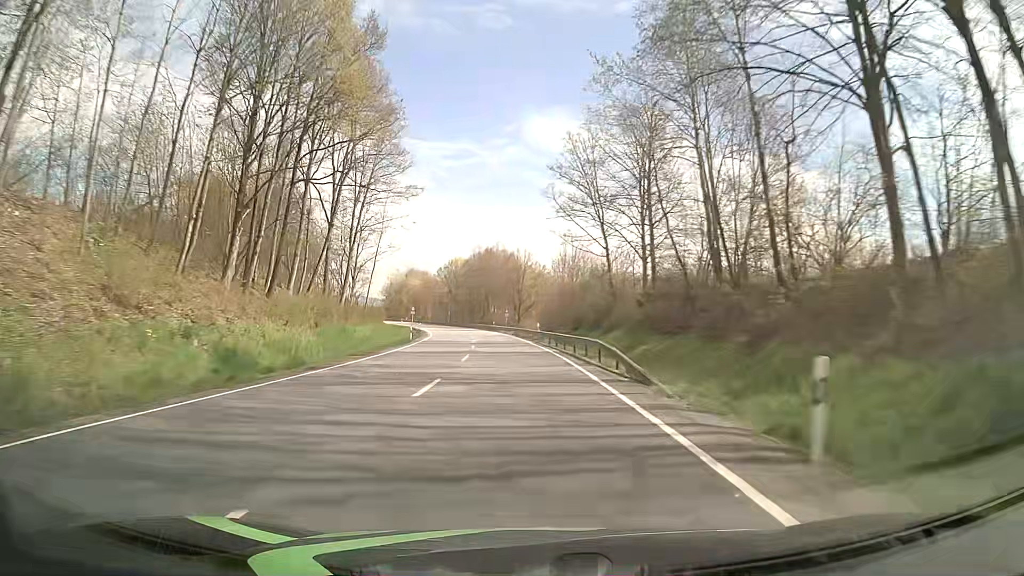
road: primary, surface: asphalt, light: Day
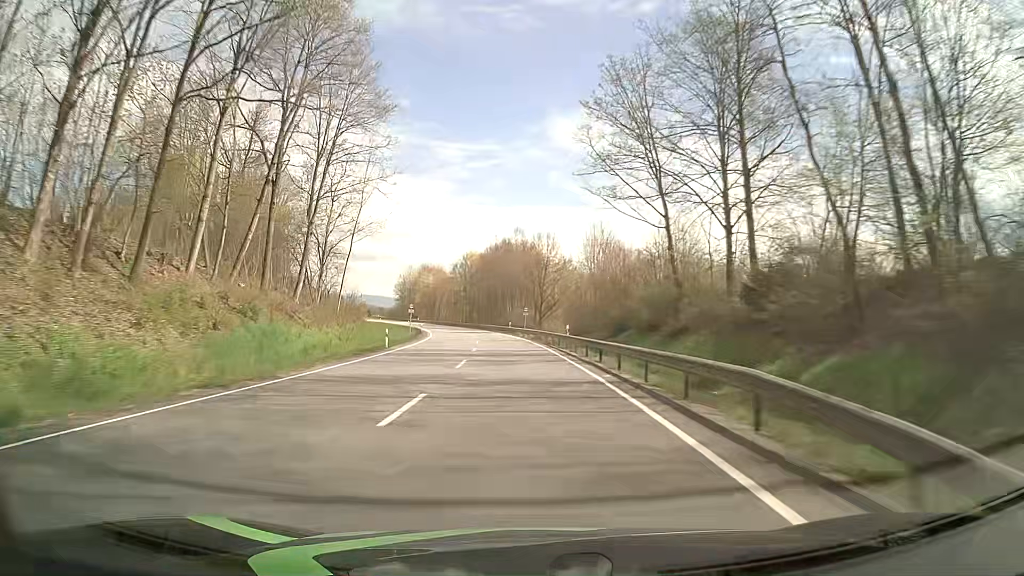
(-0.5, +15.8) m; -2°
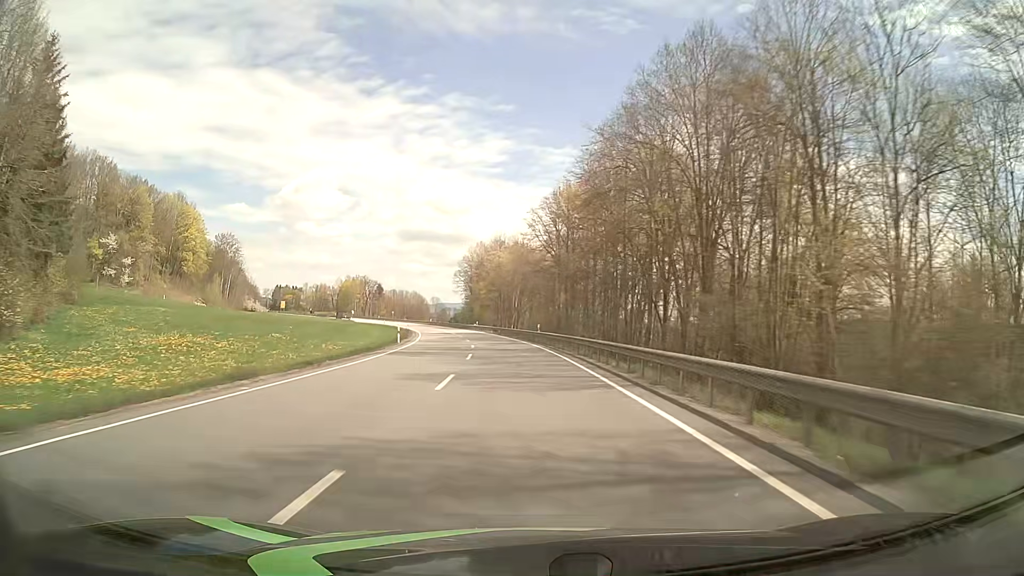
(-6.5, +78.9) m; -9°
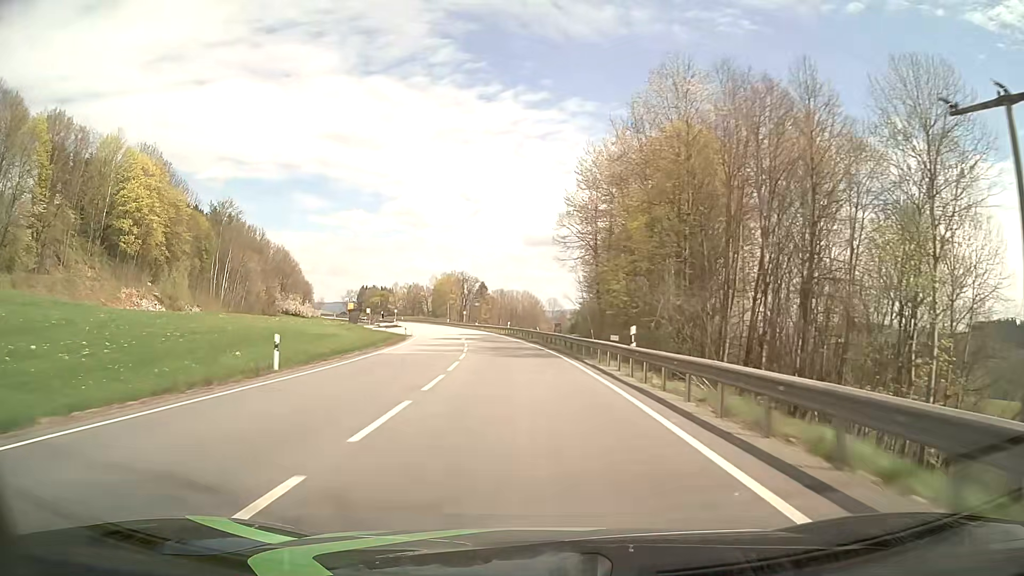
(-7.3, +78.8) m; -11°
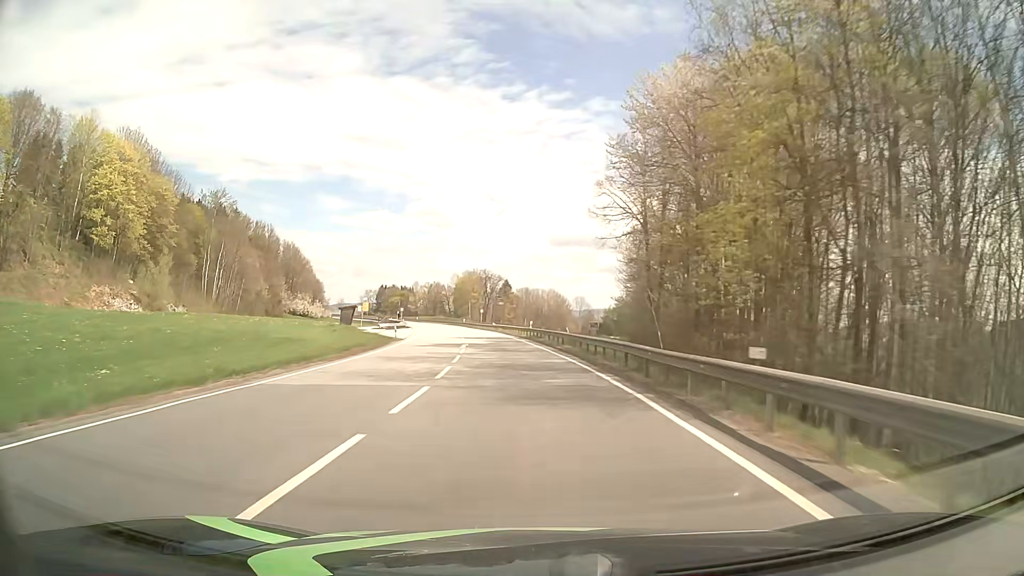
(-0.2, +15.8) m; -2°
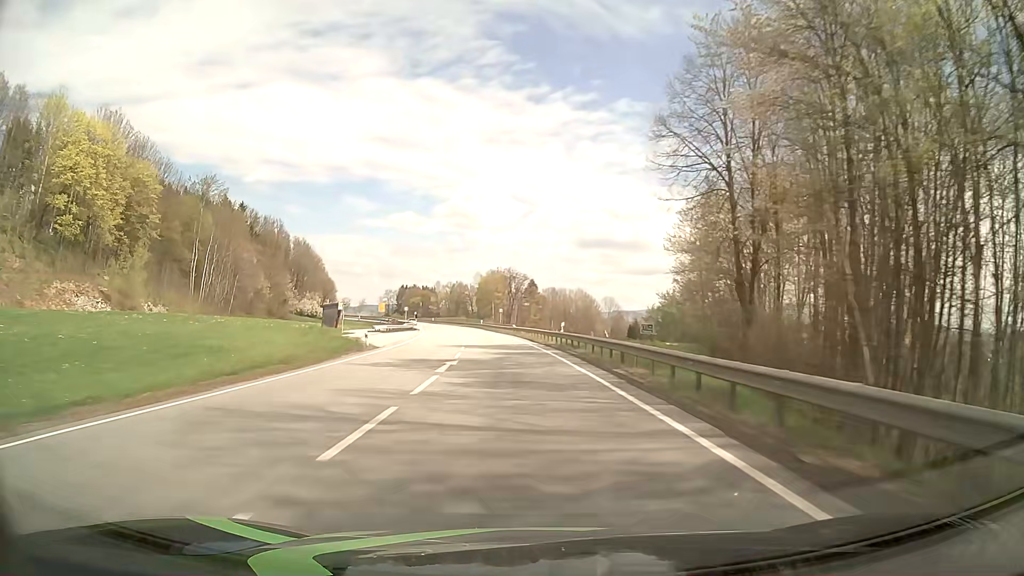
(-0.3, +15.8) m; -2°
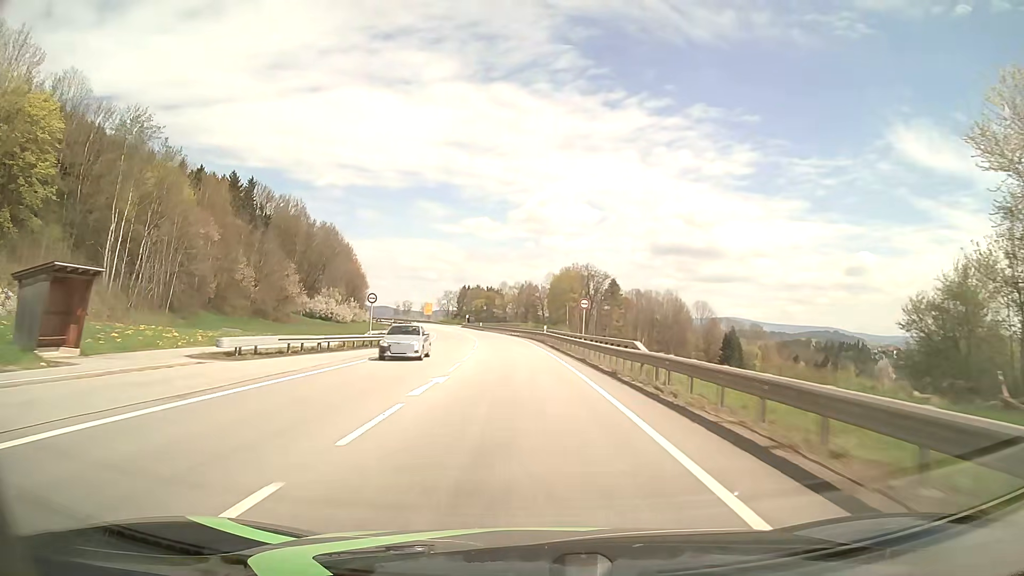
(-2.8, +47.3) m; -6°
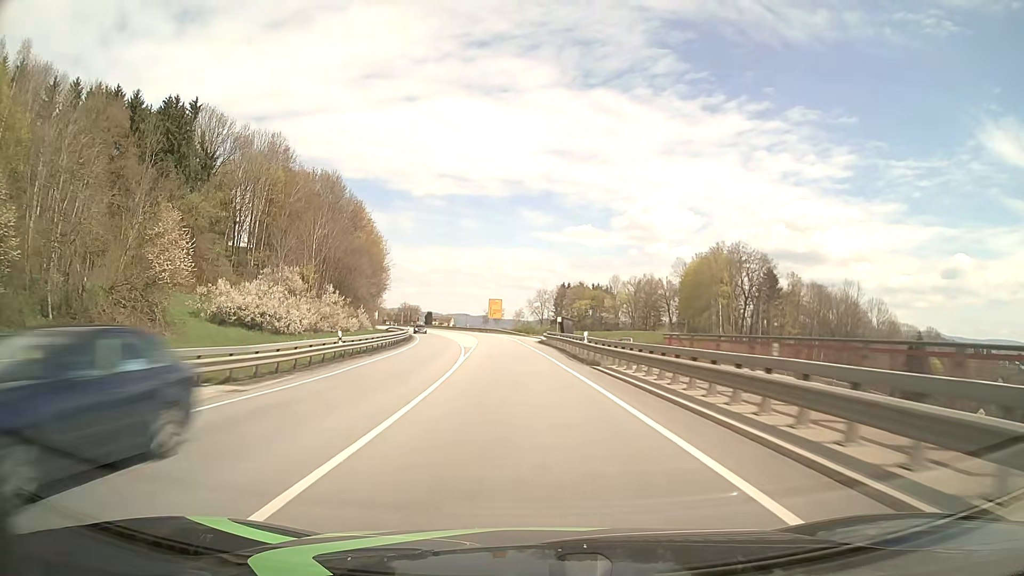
(-5.7, +78.8) m; -8°
(0, +10) (0, +20) (-1, +30) (-2, +40) (-2, +50) (-4, +60) (-5, +70) (-6, +80) (-8, +90) (-10, +99) m
